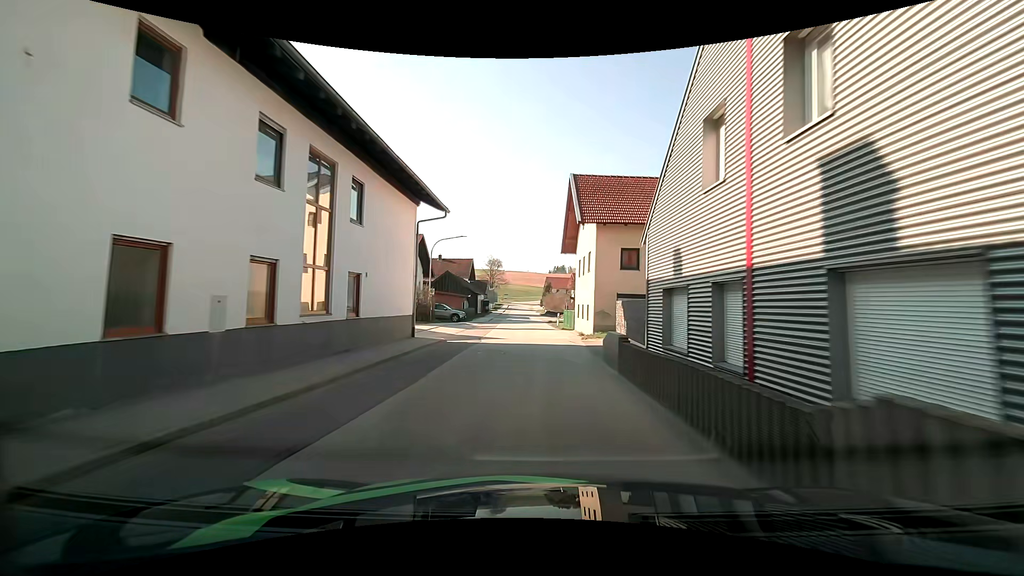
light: Day
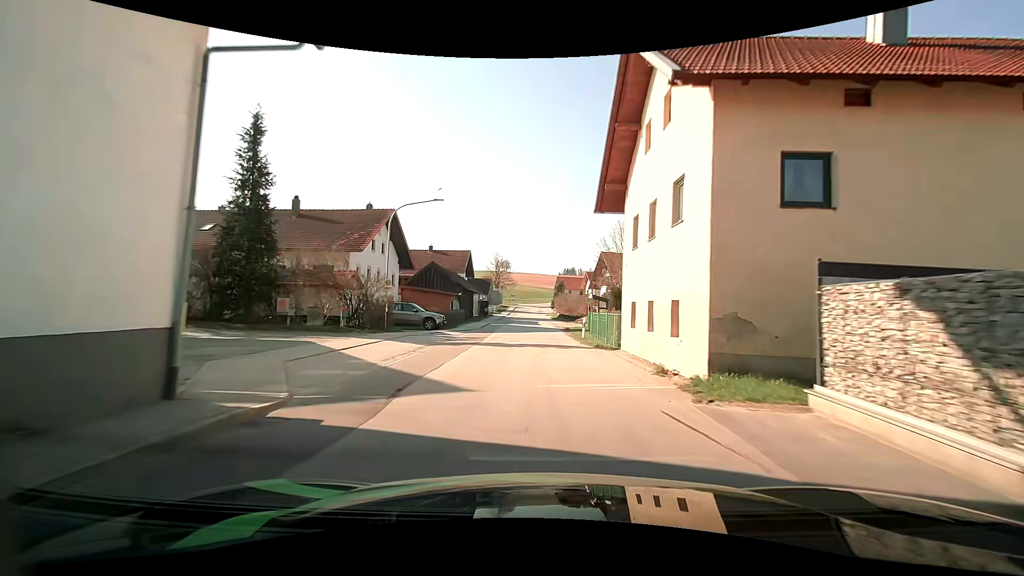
(-0.4, +14.9) m; -1°
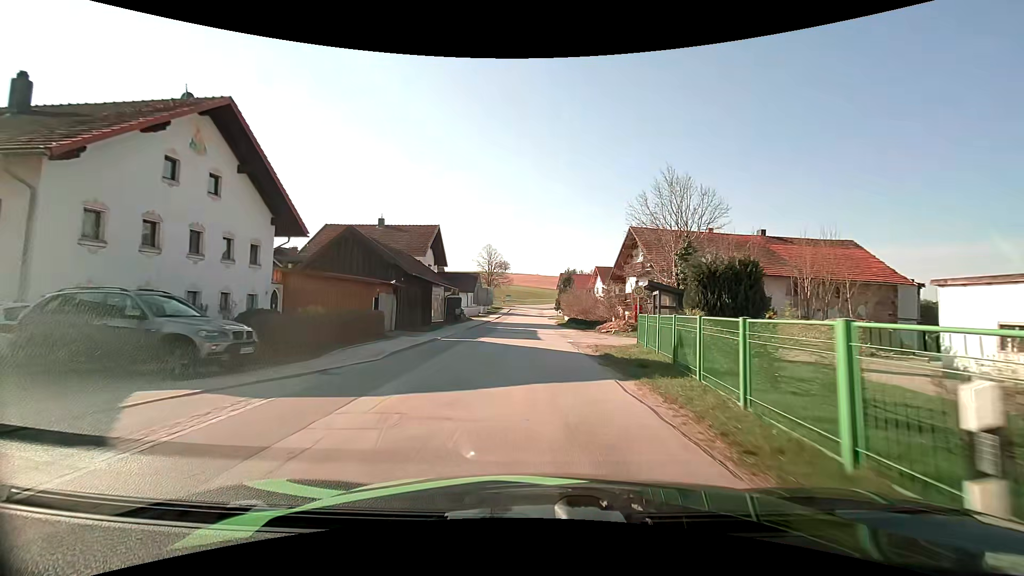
(-0.4, +22.2) m; -1°
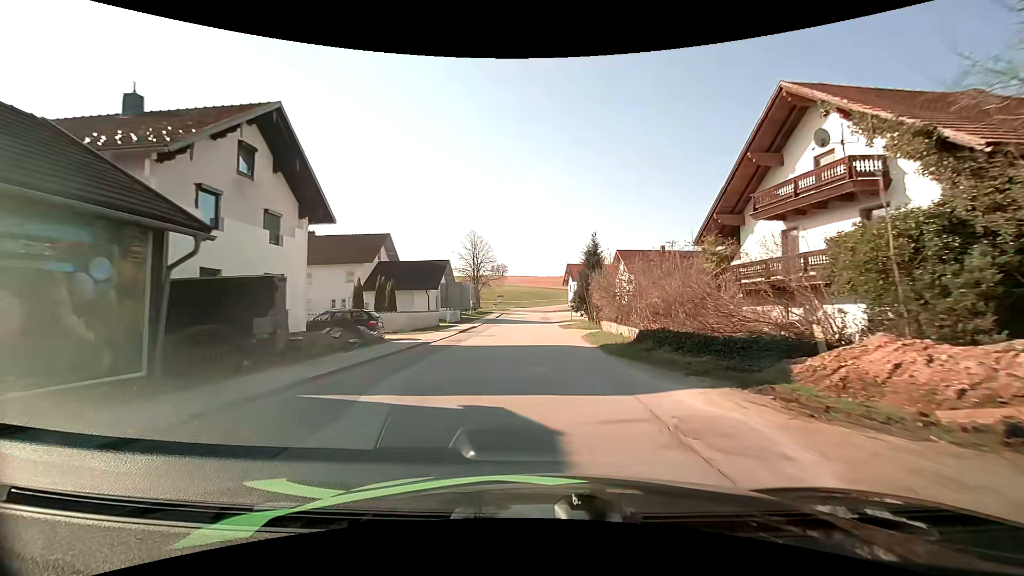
(+0.2, +30.0) m; +1°
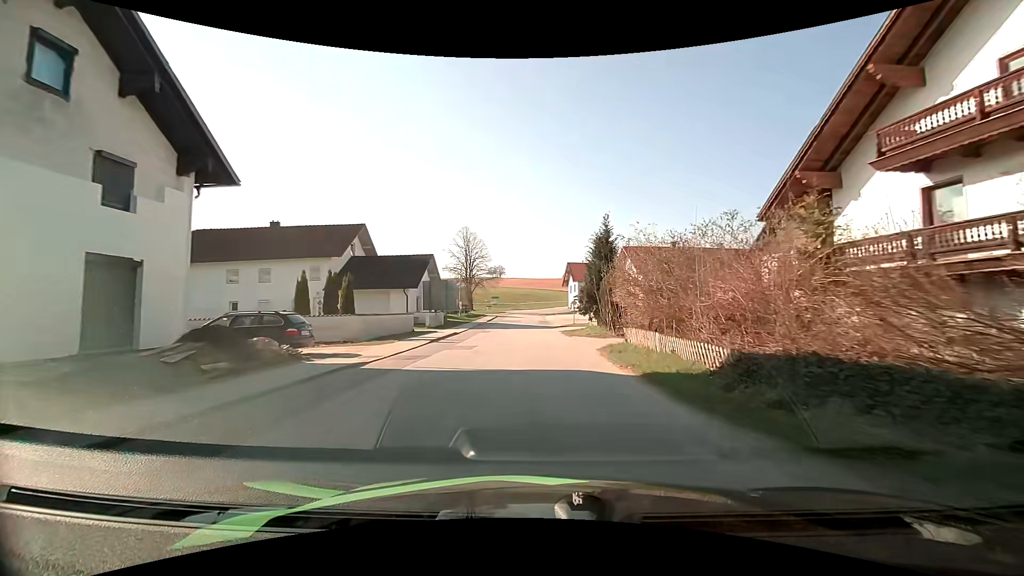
(0.0, +7.6) m; 0°
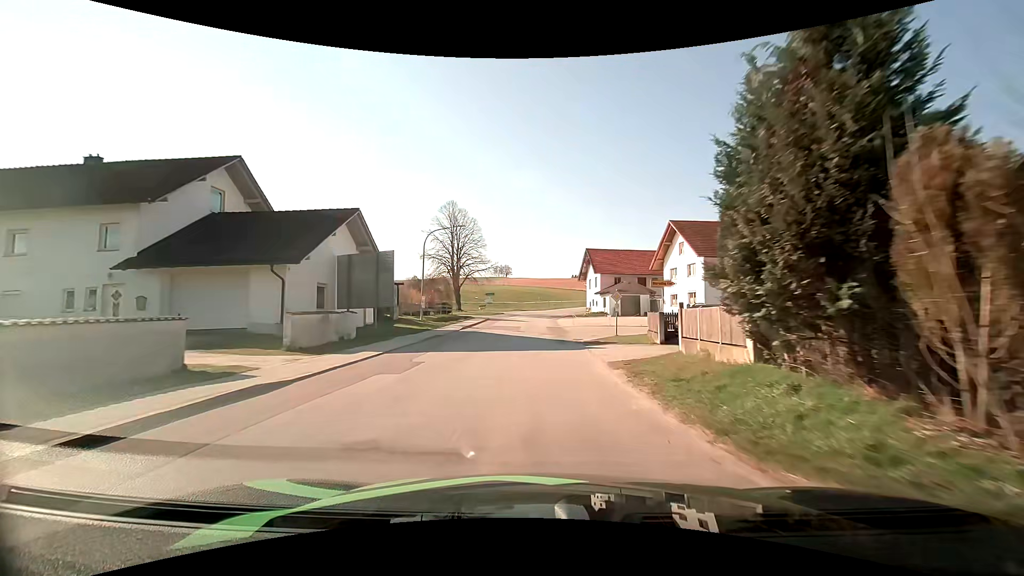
(0.0, +22.2) m; -1°
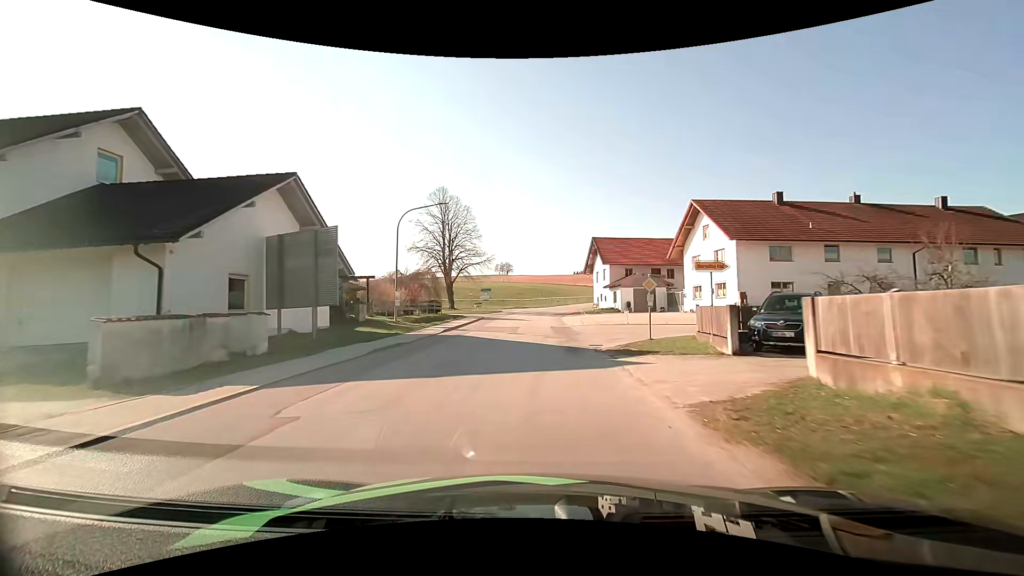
(0.0, +7.1) m; 0°
